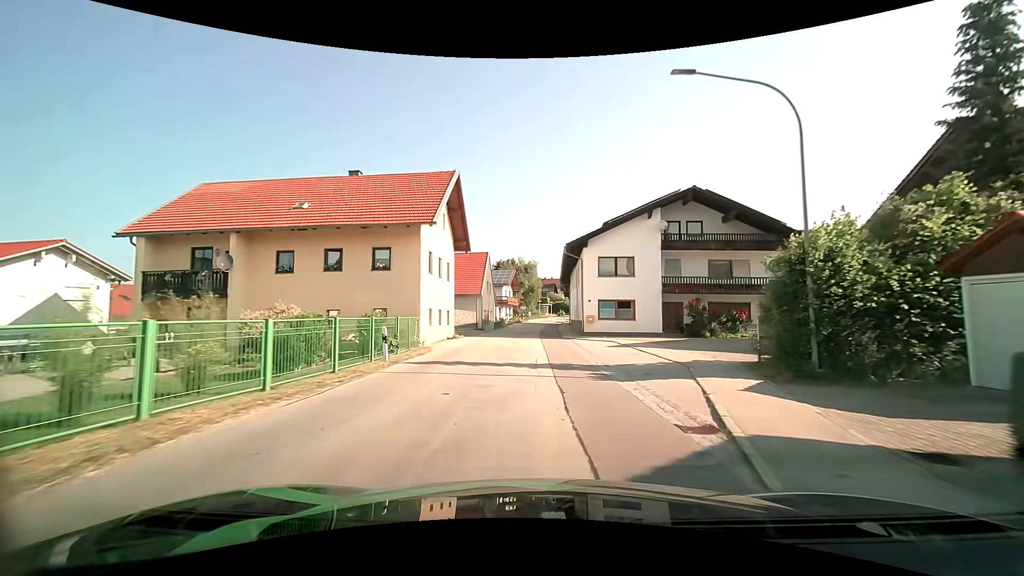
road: tertiary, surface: asphalt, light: Day
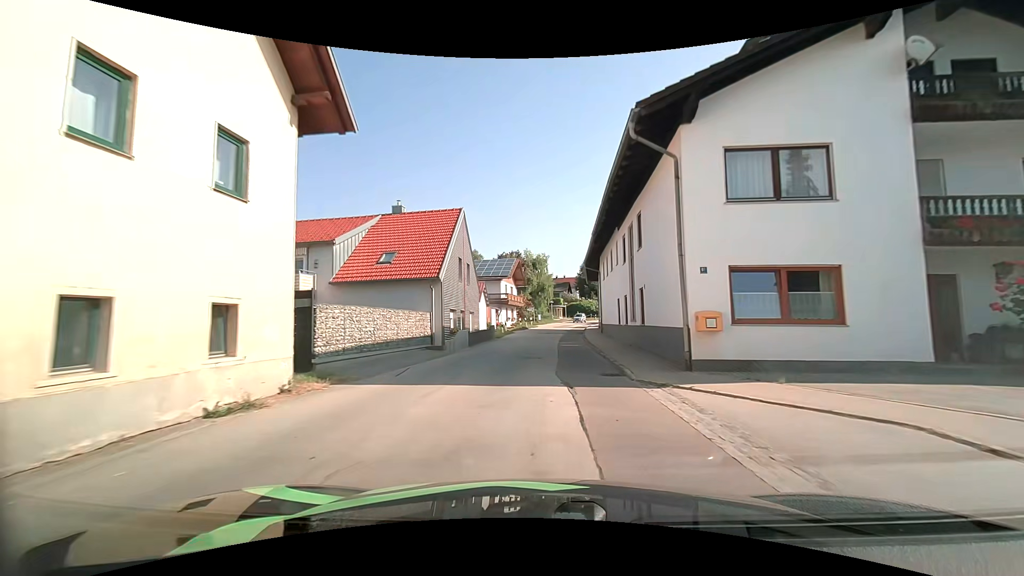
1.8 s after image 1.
(-0.3, +21.2) m; -1°
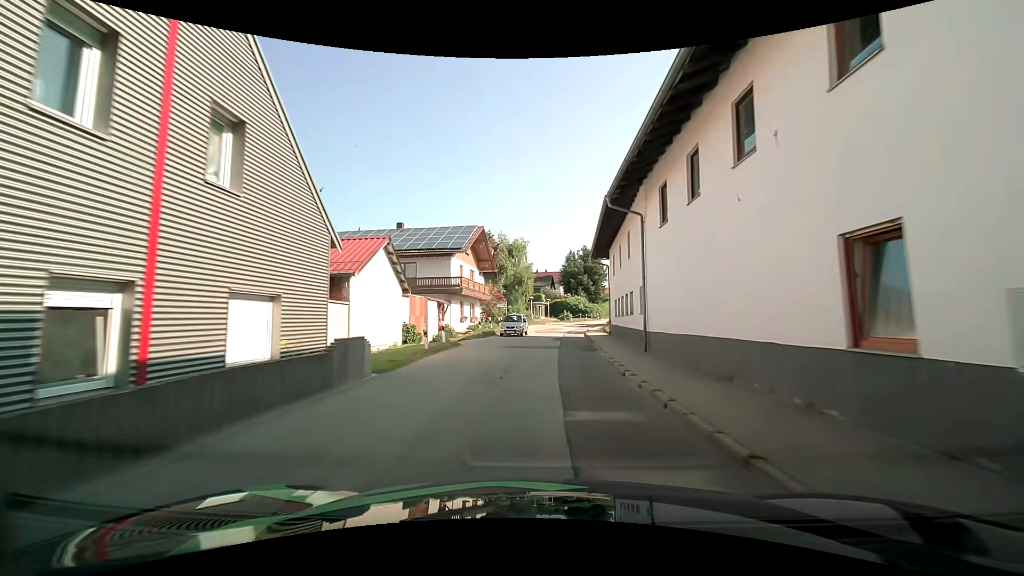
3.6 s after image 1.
(+0.3, +21.1) m; +2°
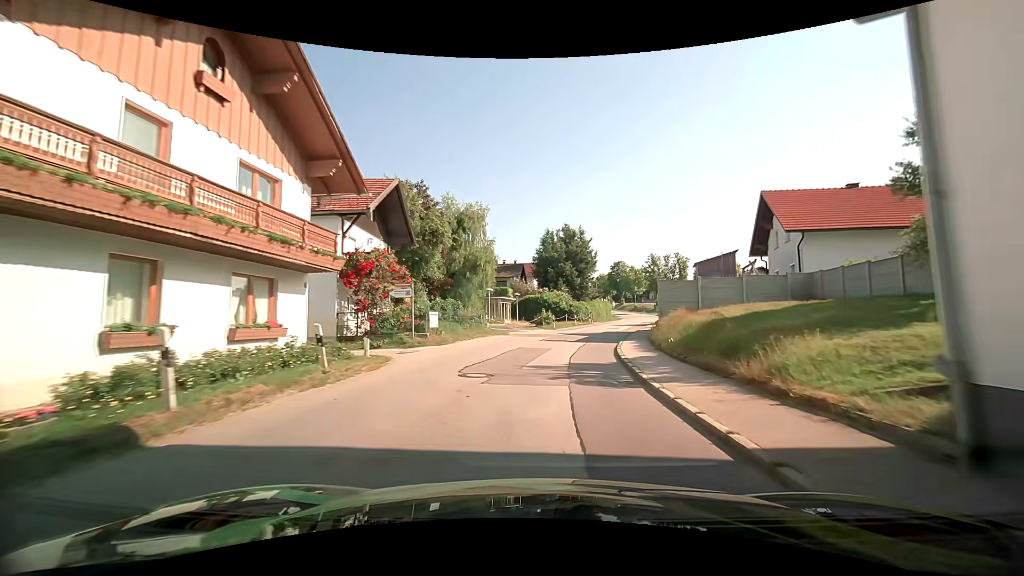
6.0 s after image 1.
(+0.5, +28.4) m; +3°
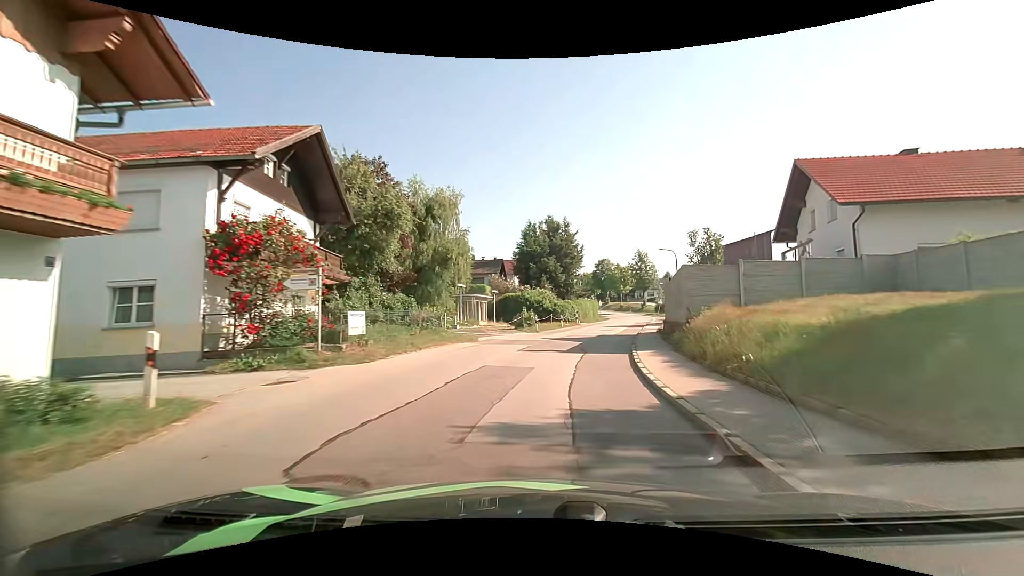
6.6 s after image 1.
(+0.1, +7.2) m; +2°
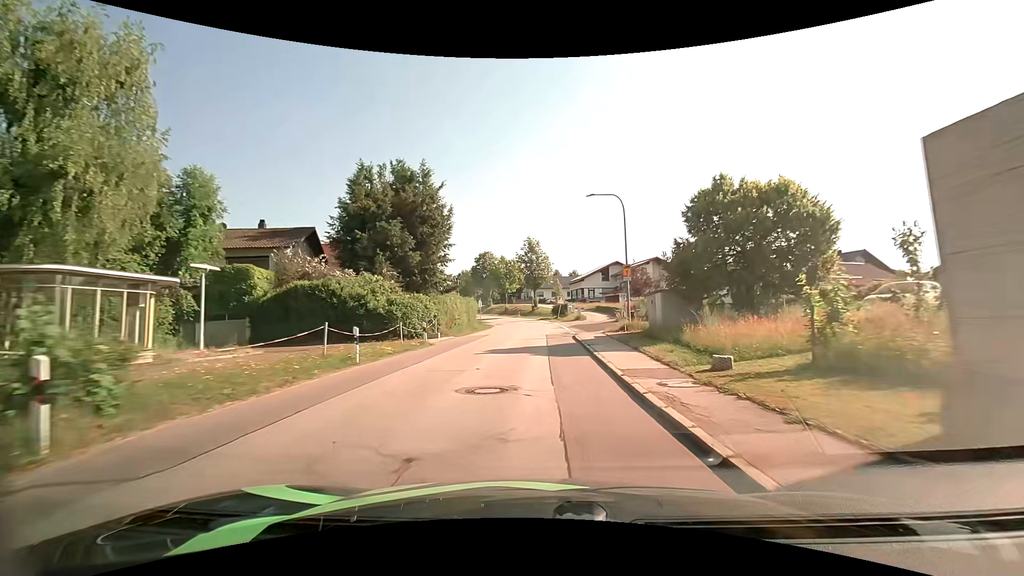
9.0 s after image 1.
(+3.6, +28.3) m; +14°
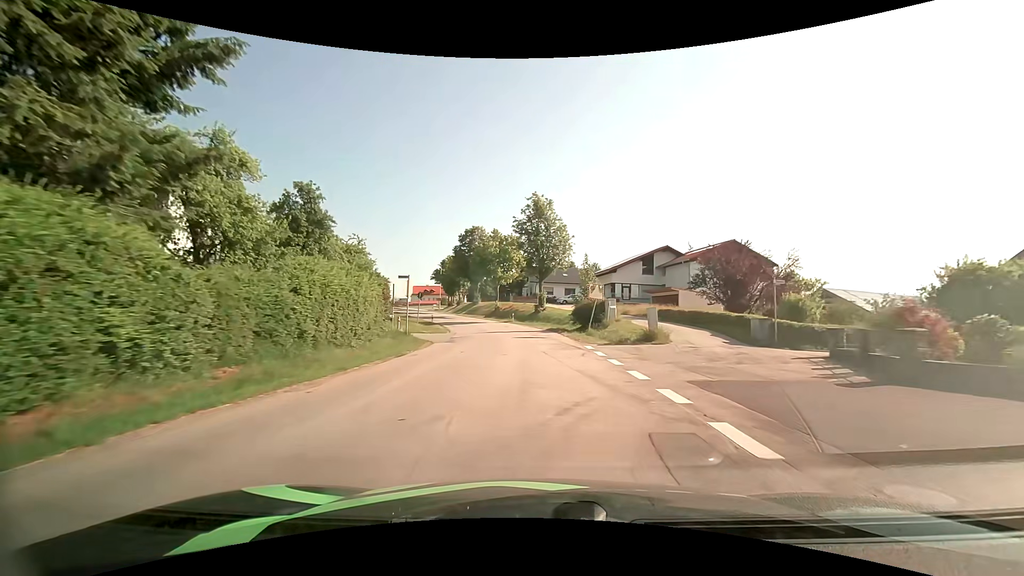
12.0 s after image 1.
(+0.1, +36.5) m; -1°
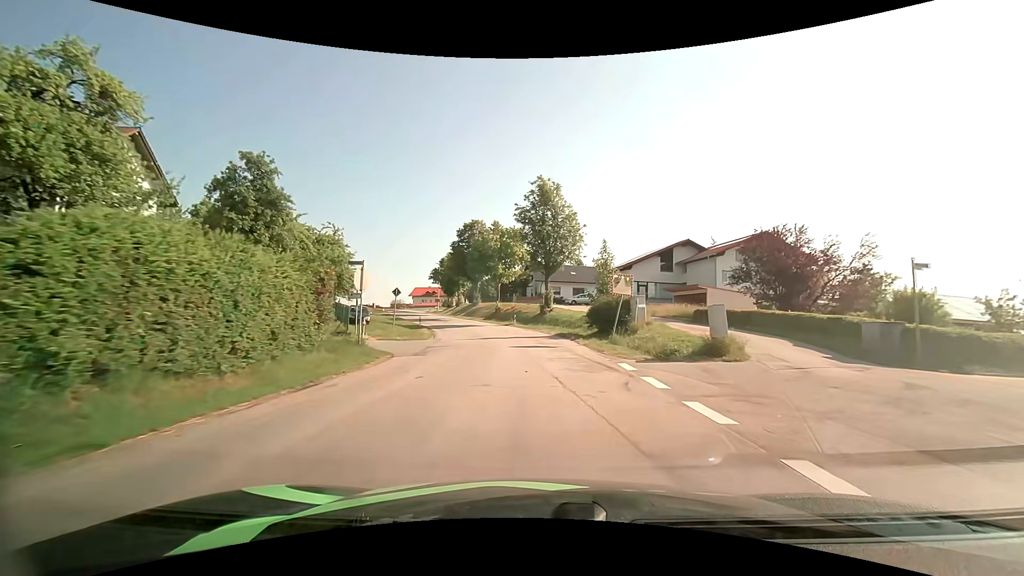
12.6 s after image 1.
(0.0, +7.6) m; 0°
(0, +10) (-1, +20) (-2, +30) (-3, +40) (-6, +49) (-9, +59) (-13, +68) (-16, +78) (-20, +87) (-23, +96) m
